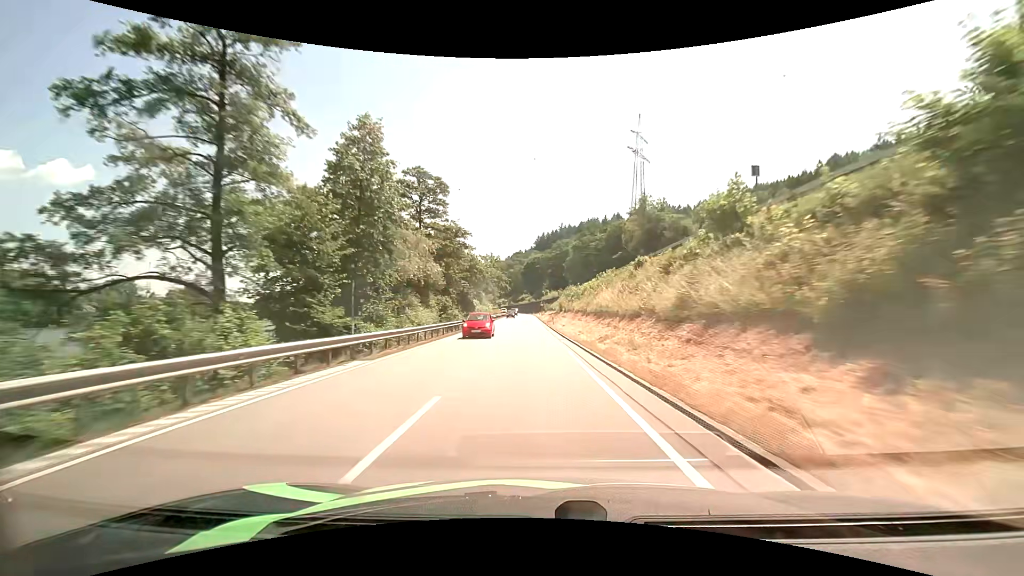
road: primary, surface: asphalt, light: Day
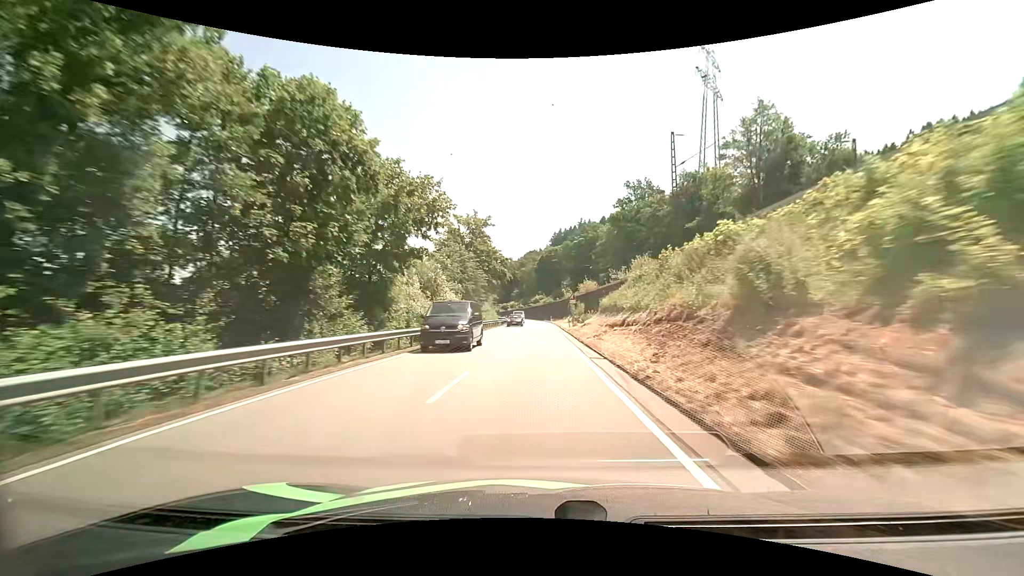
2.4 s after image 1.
(-1.3, +56.0) m; -2°
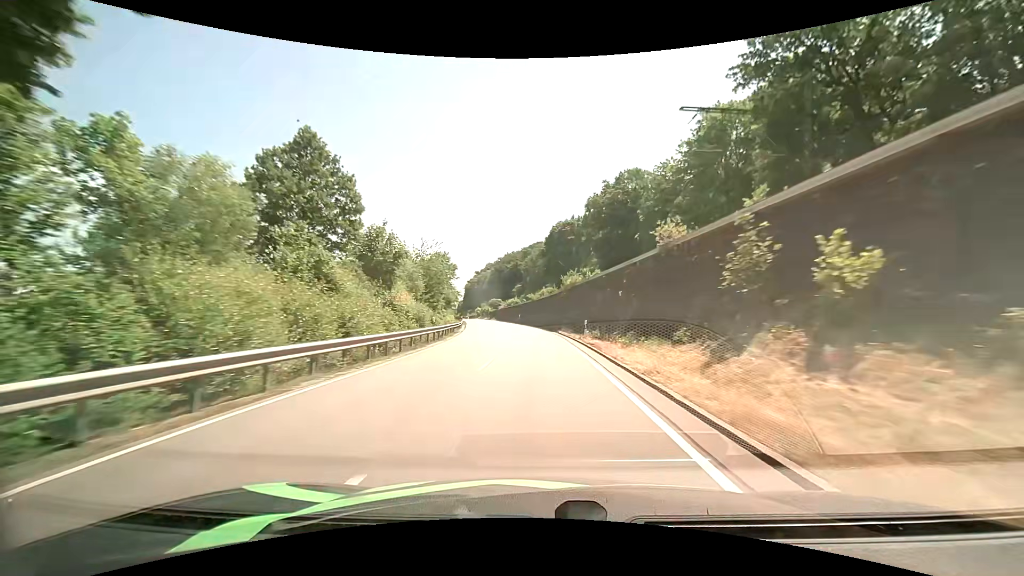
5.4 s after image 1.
(0.0, +67.0) m; -1°
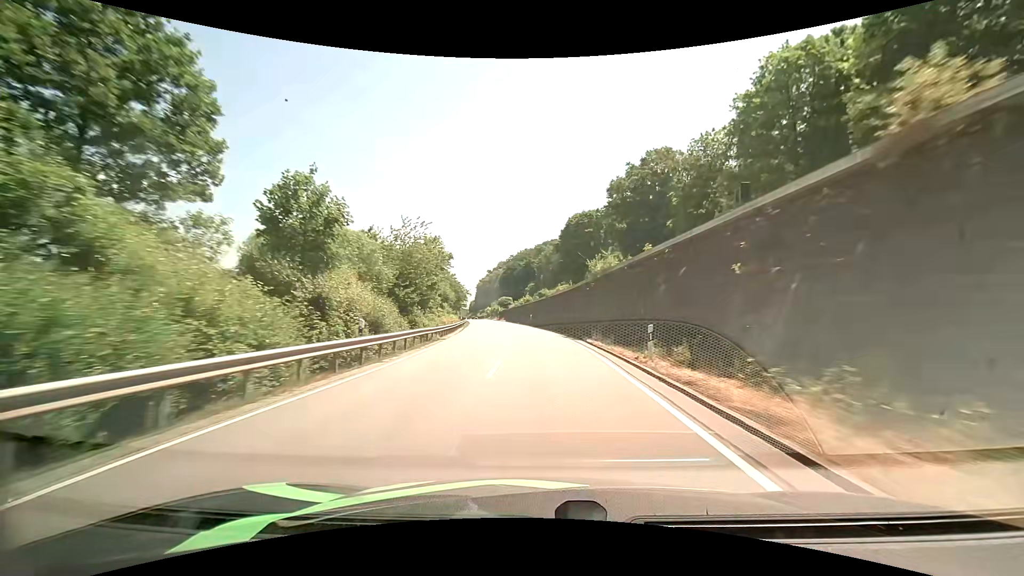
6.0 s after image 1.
(-0.2, +13.3) m; -2°
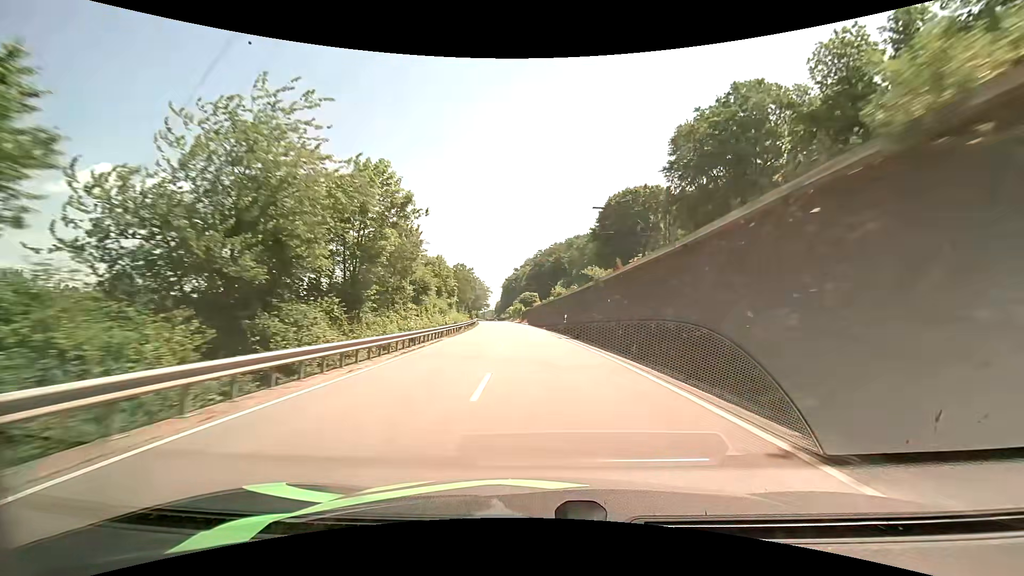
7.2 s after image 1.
(-0.7, +26.5) m; -3°
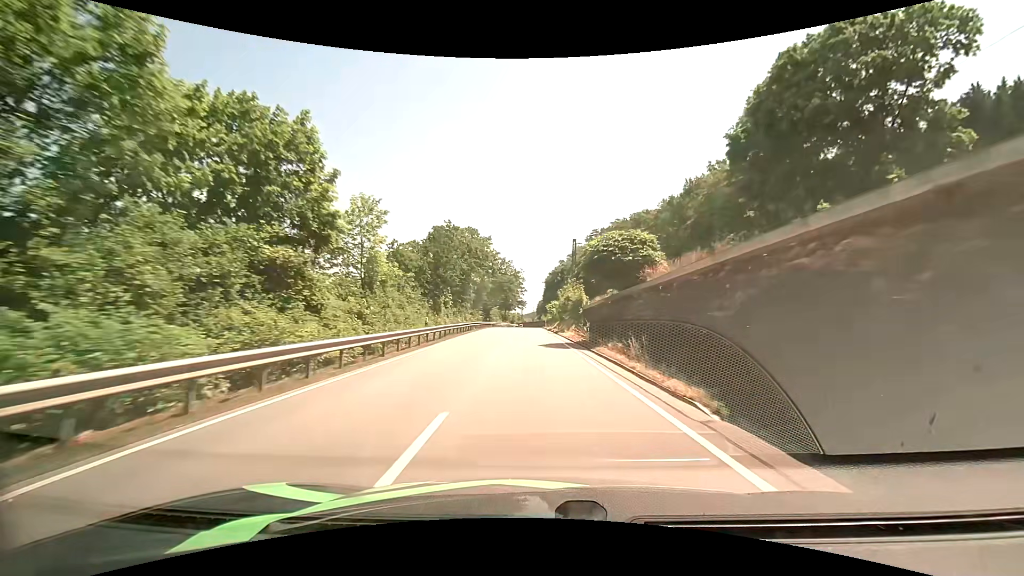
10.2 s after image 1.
(-3.7, +64.6) m; -5°
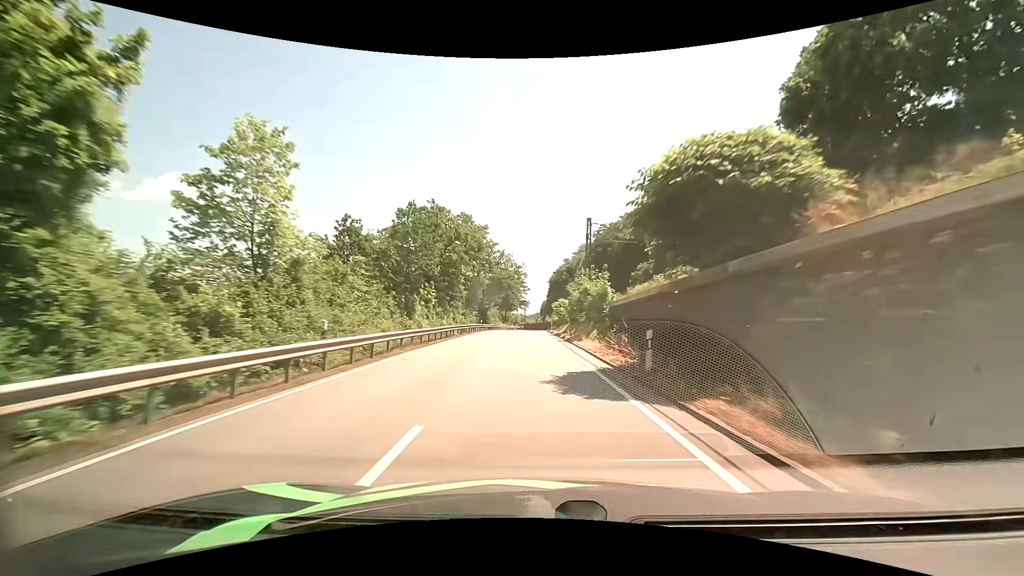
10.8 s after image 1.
(-0.1, +12.7) m; -1°
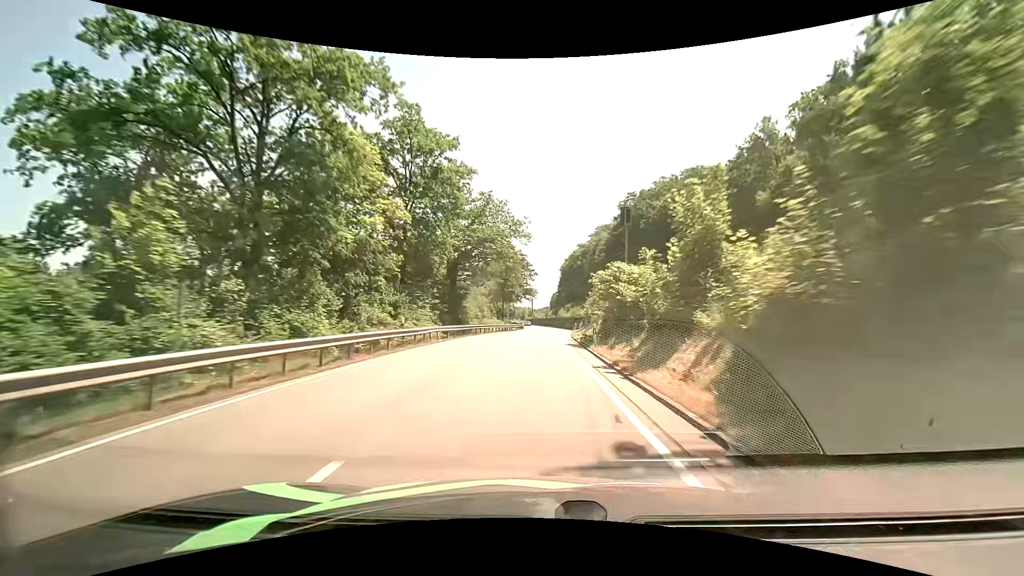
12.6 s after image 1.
(-0.6, +37.5) m; -1°
(0, +10) (0, +20) (+1, +30) (+1, +40) (+2, +50) (+2, +60) (+2, +70) (+2, +80) (+2, +90) (+2, +100) m
